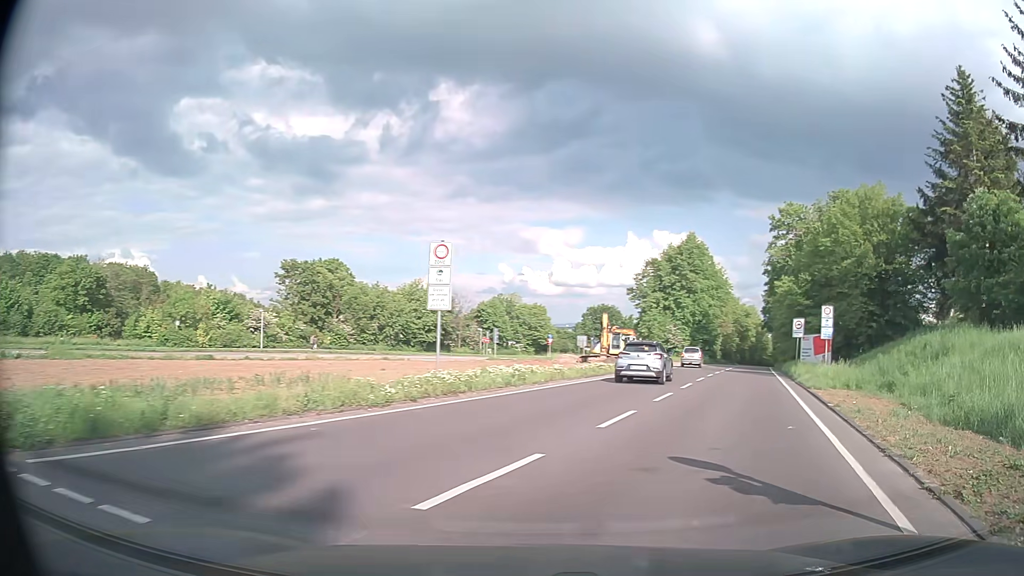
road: secondary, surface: asphalt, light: Day
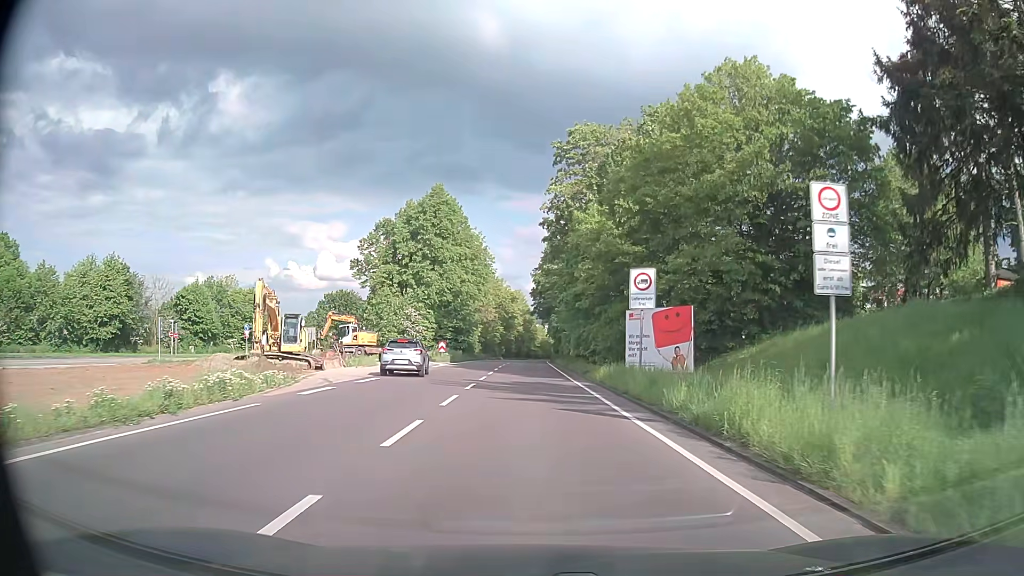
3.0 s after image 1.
(+7.4, +25.5) m; +20°
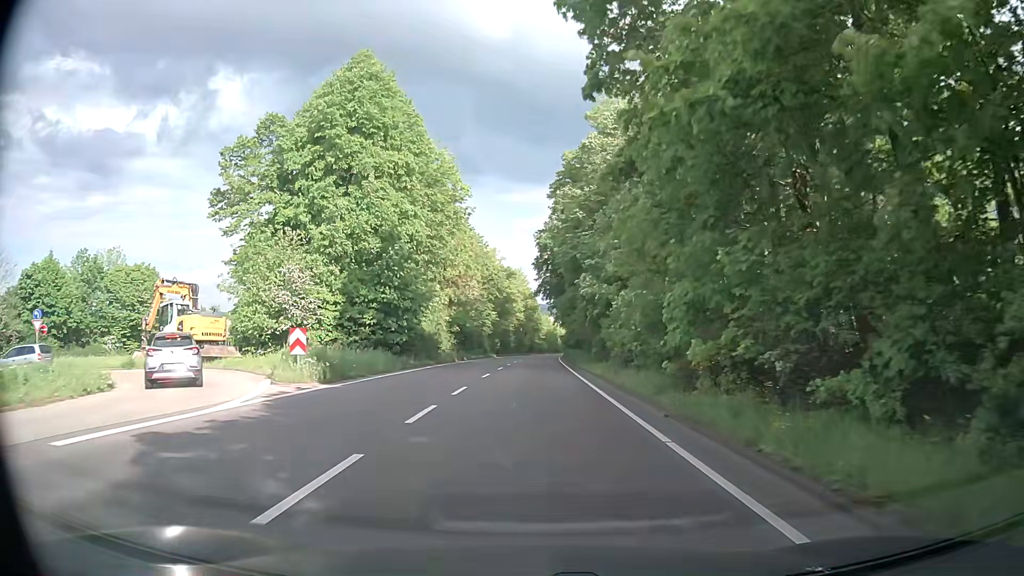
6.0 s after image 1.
(-0.1, +34.2) m; 0°
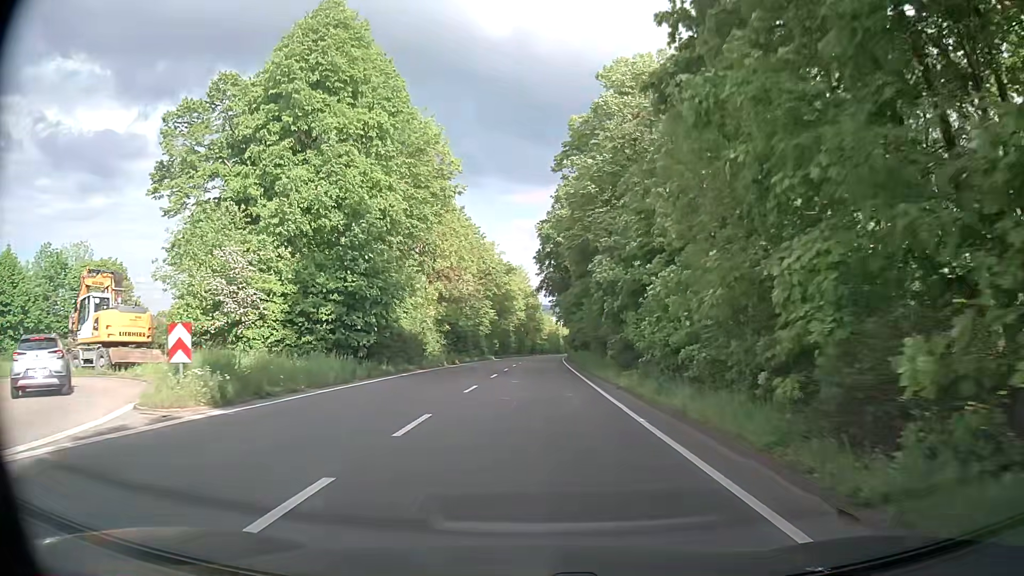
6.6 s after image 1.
(0.0, +7.3) m; 0°
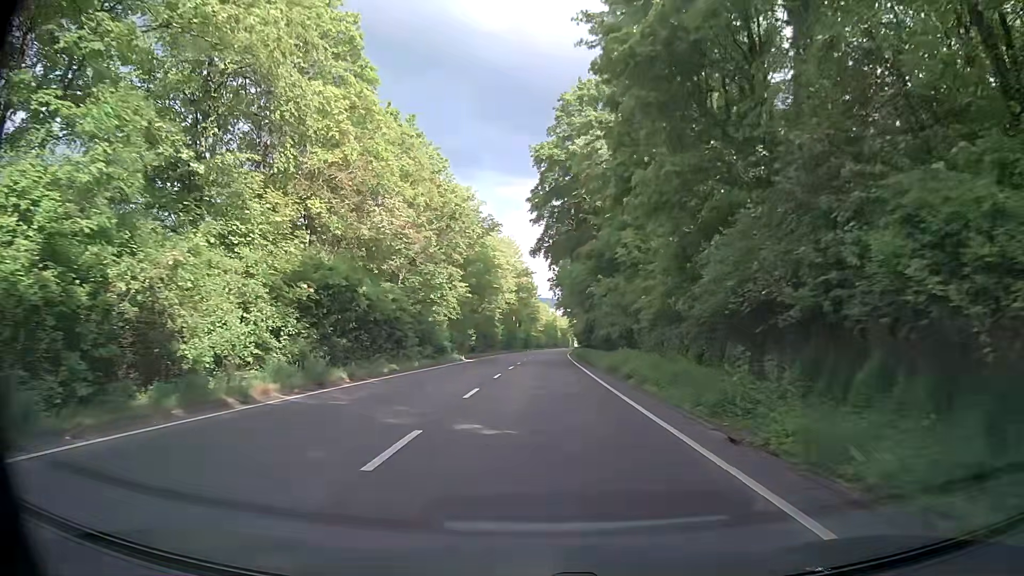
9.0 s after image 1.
(+0.2, +29.6) m; +1°
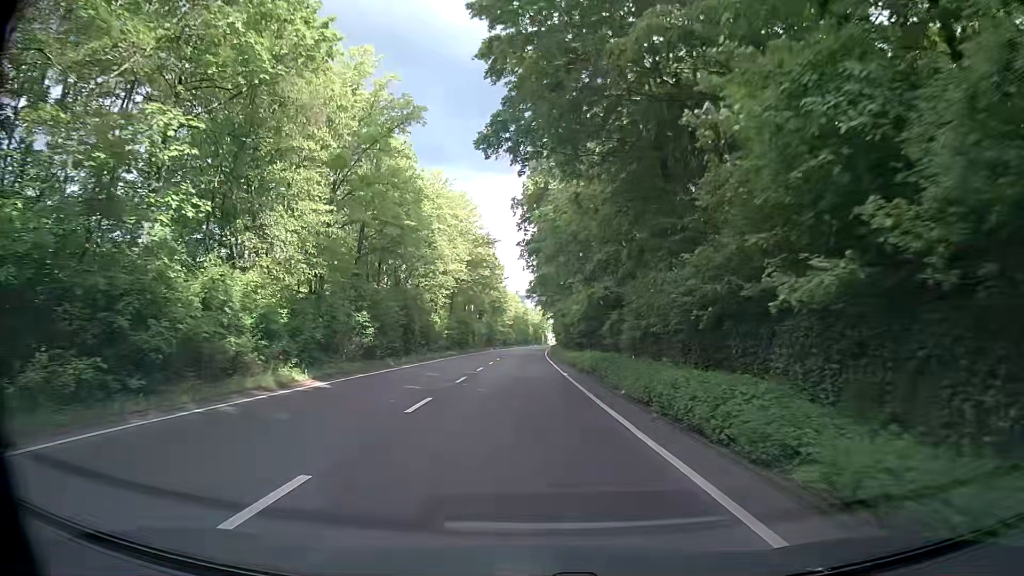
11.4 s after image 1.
(+0.7, +30.4) m; +2°
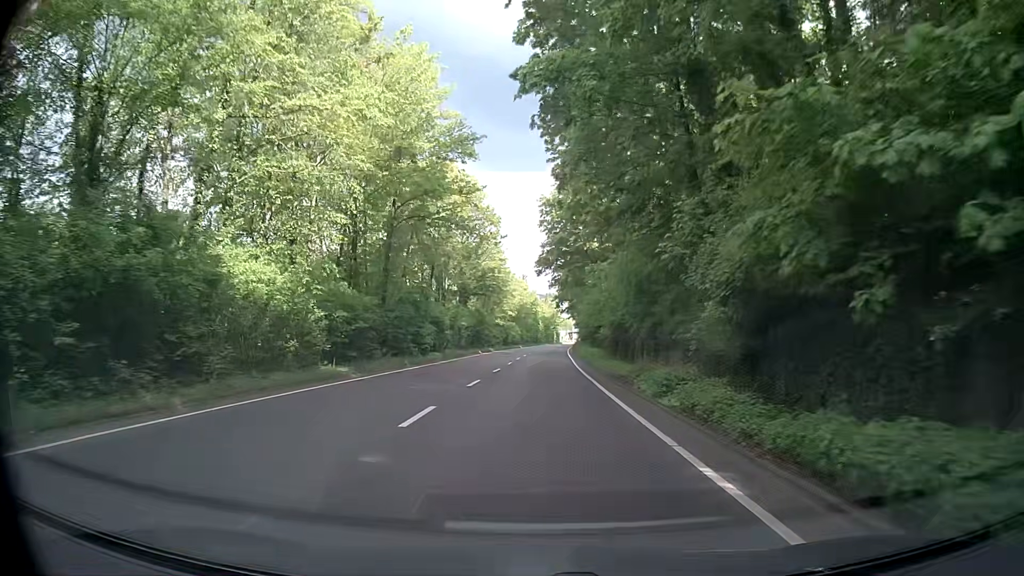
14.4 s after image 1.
(-0.4, +38.3) m; -2°
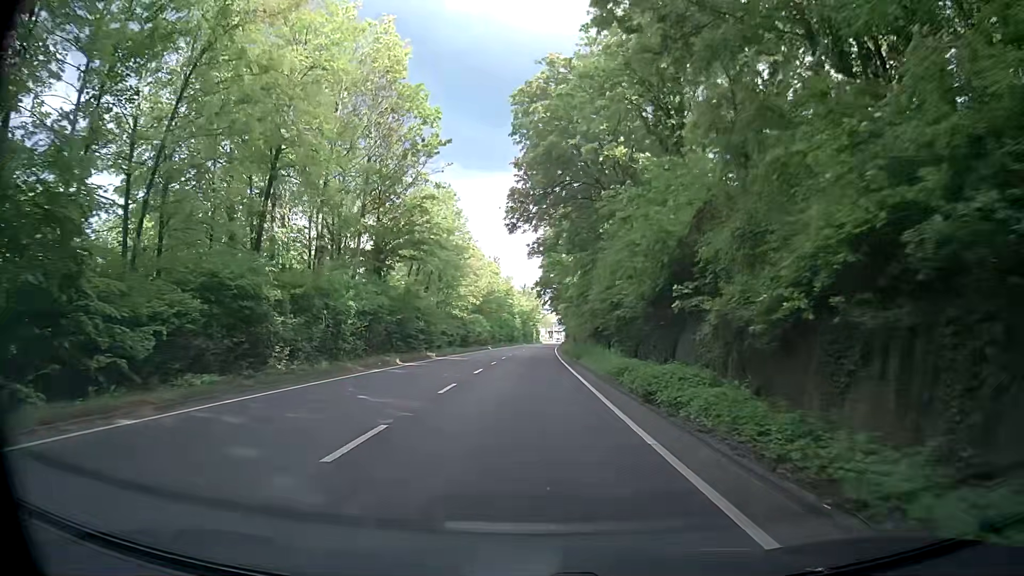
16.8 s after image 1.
(+0.9, +29.9) m; +3°
(0, +10) (0, +20) (0, +30) (+1, +40) (+1, +50) (+1, +60) (+1, +70) (+1, +80) (+1, +90) (+2, +100) m
